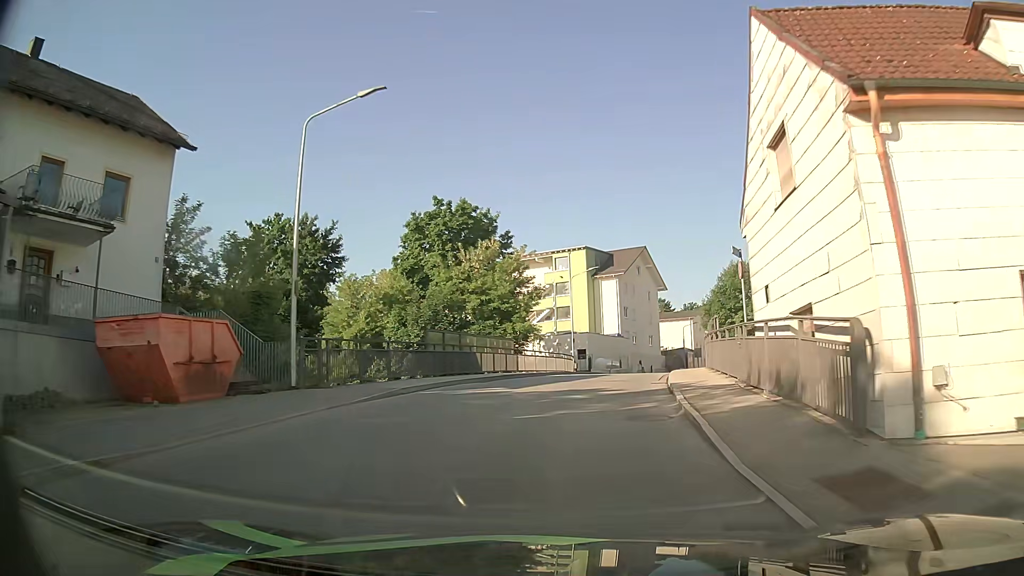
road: tertiary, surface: asphalt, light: Day
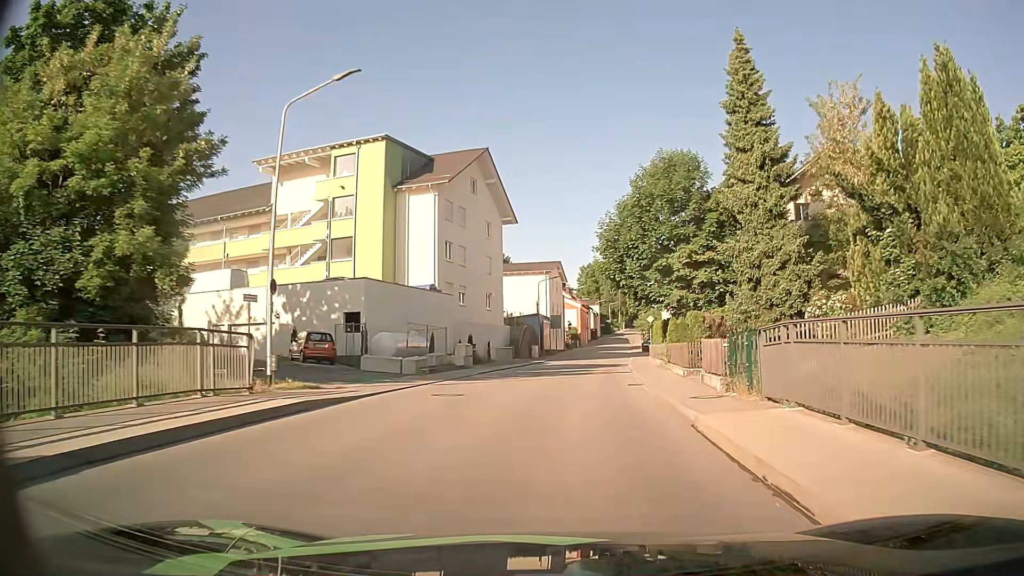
(+4.1, +34.6) m; +14°
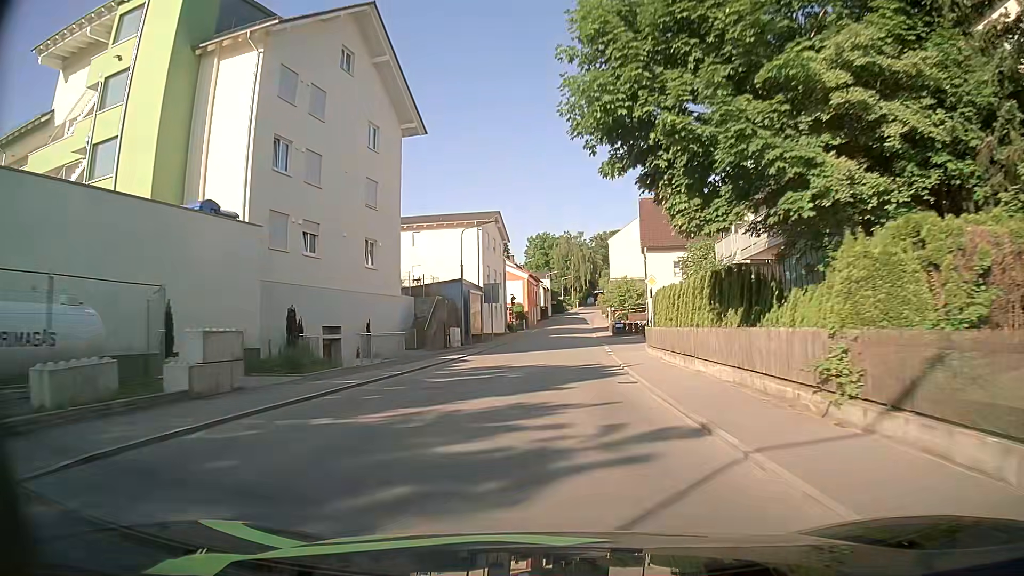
(+0.9, +23.3) m; +4°
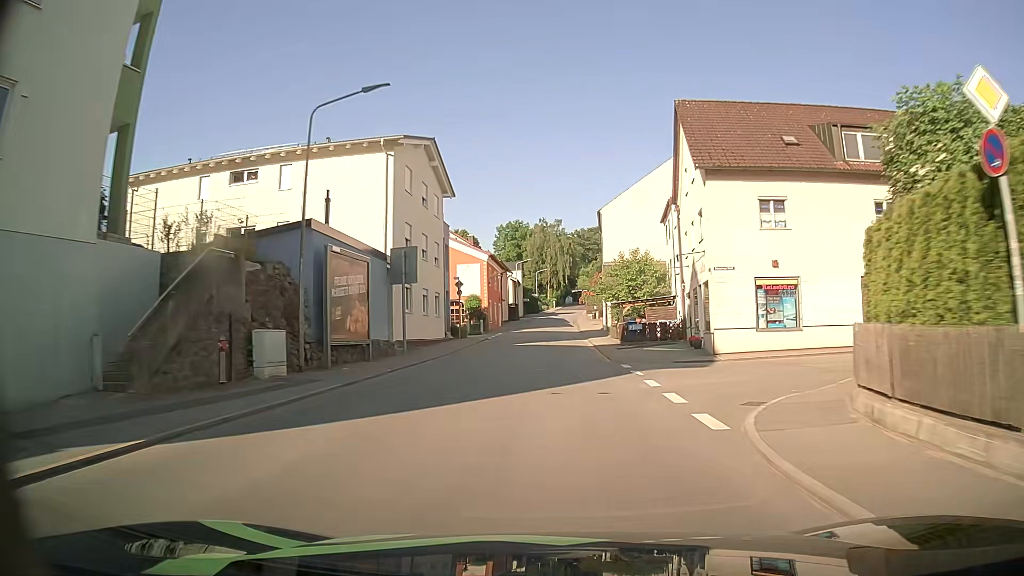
(+0.6, +24.7) m; +3°
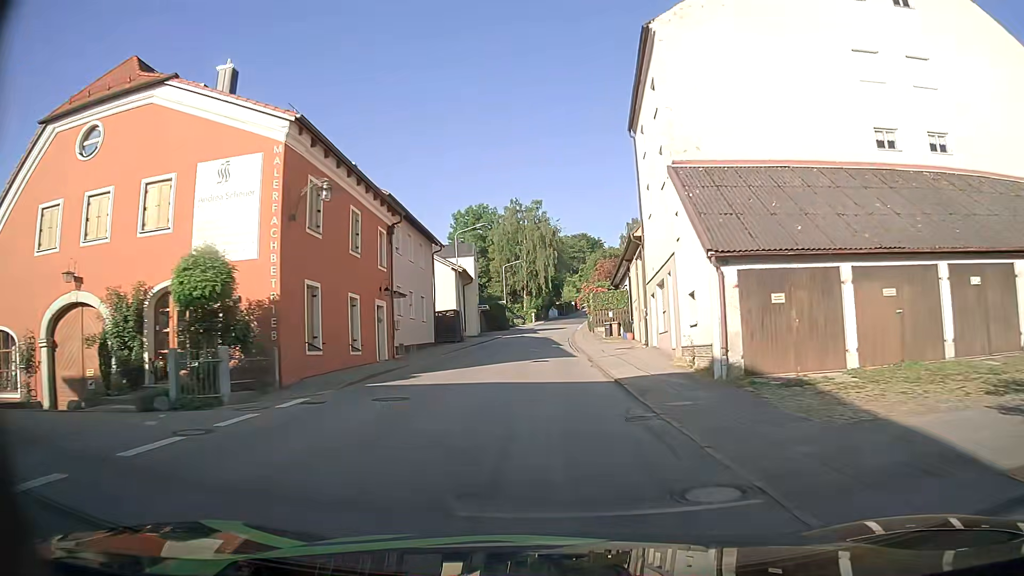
(+0.2, +42.8) m; +1°
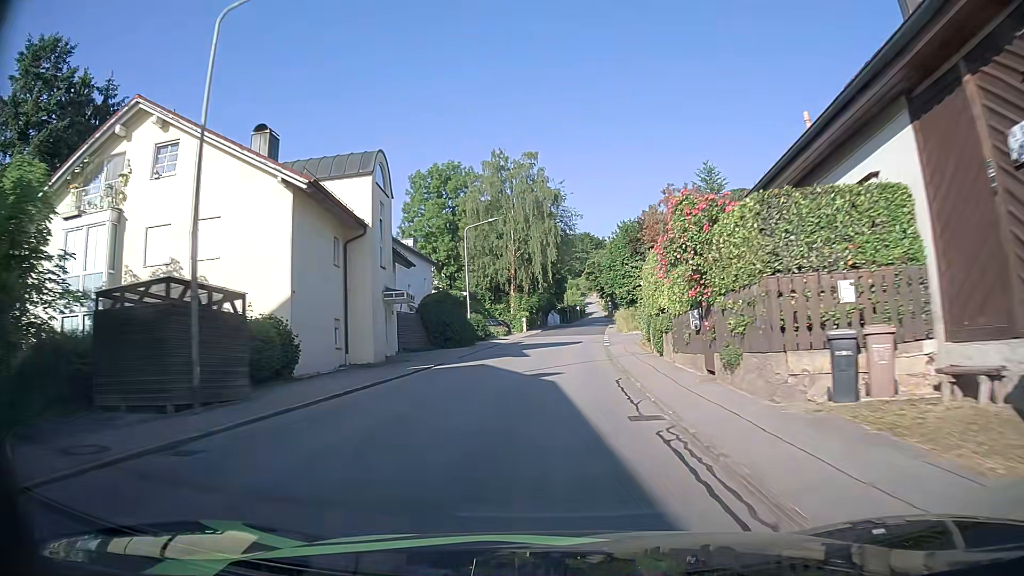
(-0.3, +35.4) m; 0°
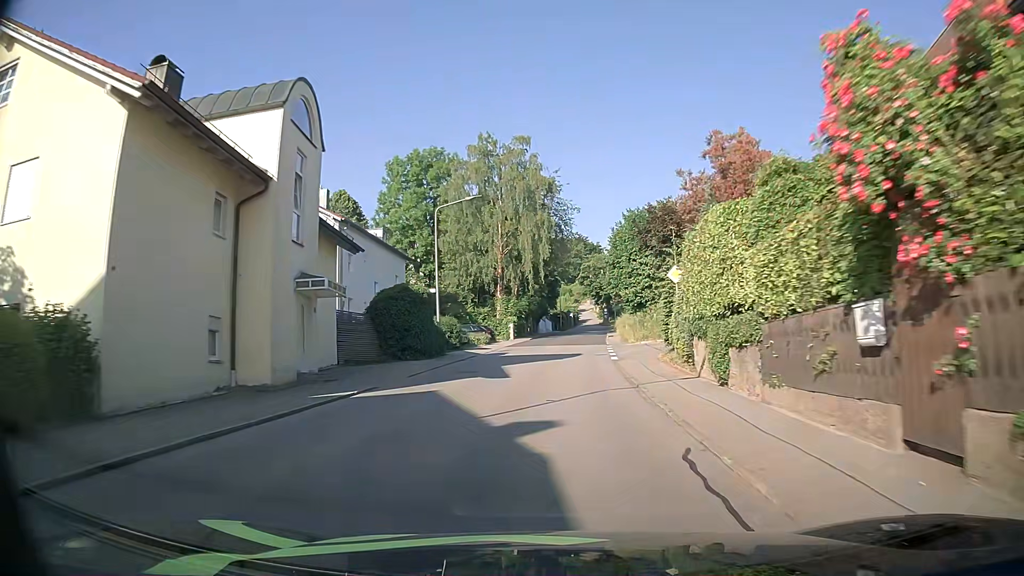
(0.0, +8.7) m; +1°
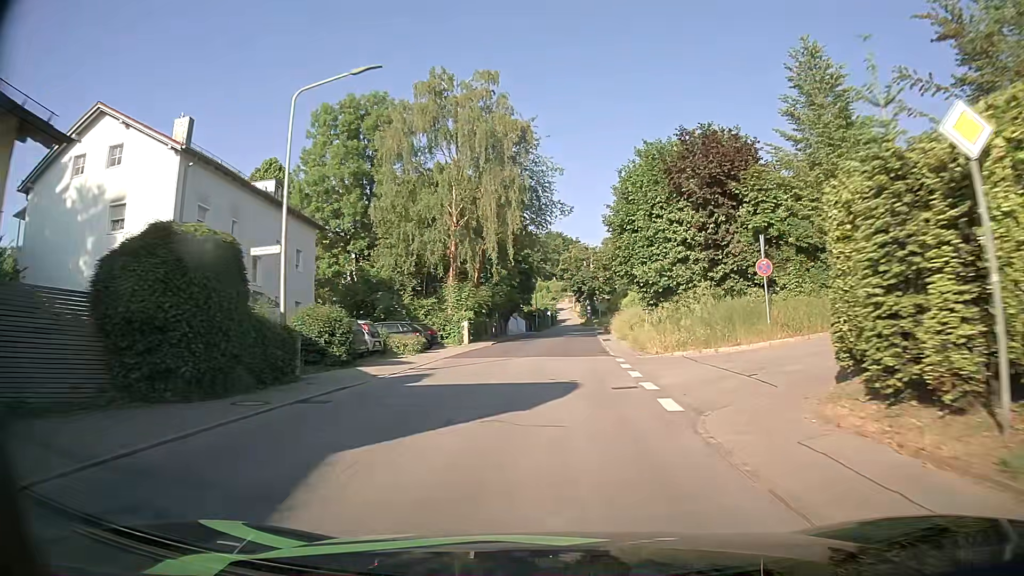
(+0.3, +17.1) m; +2°
(0, +10) (0, +20) (+1, +30) (+1, +40) (+1, +50) (+2, +60) (+3, +70) (+4, +80) (+7, +89) (+12, +98) m
